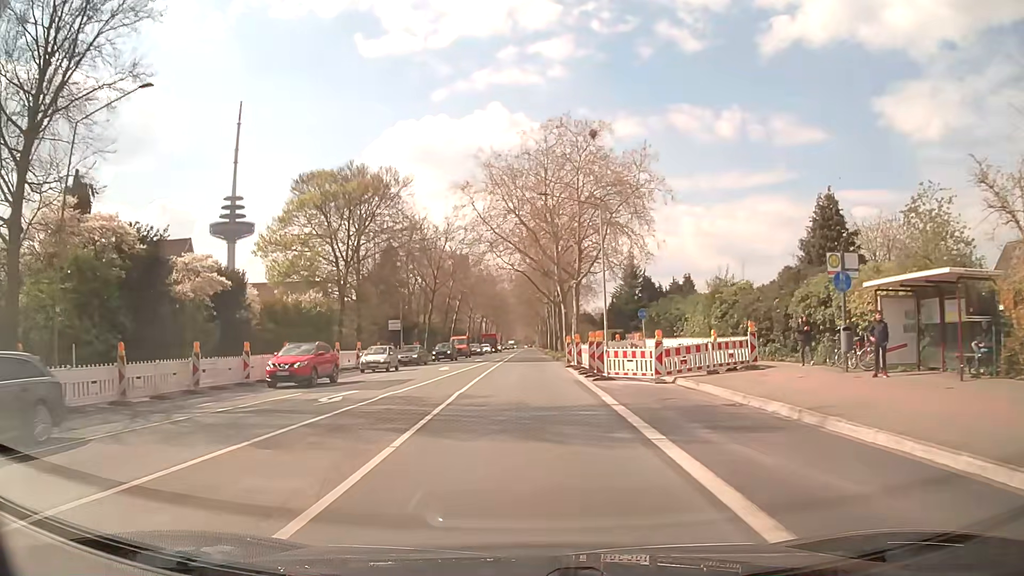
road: secondary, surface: asphalt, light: Day
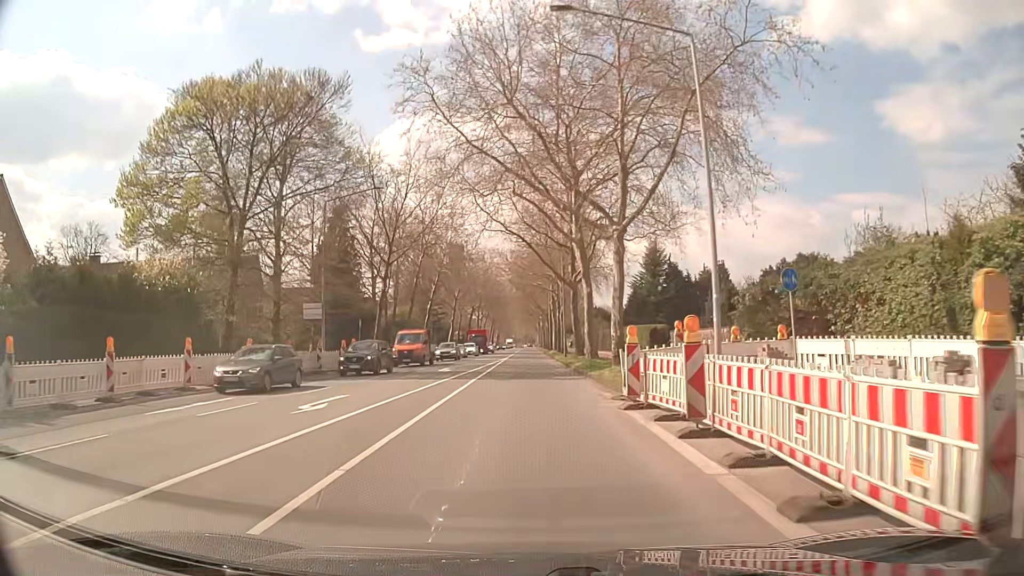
(0.0, +22.5) m; 0°
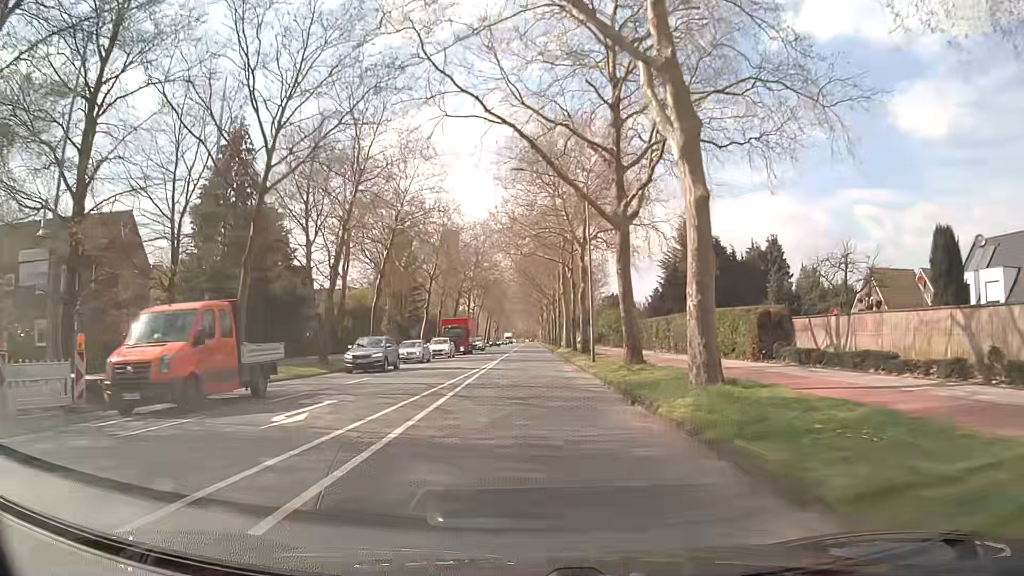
(0.0, +22.7) m; 0°
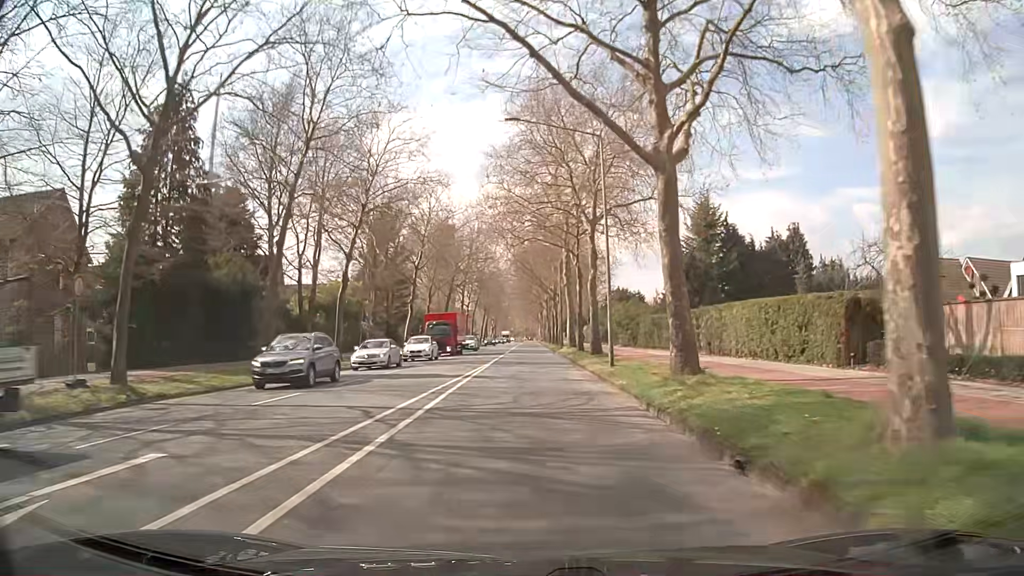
(0.0, +7.6) m; 0°
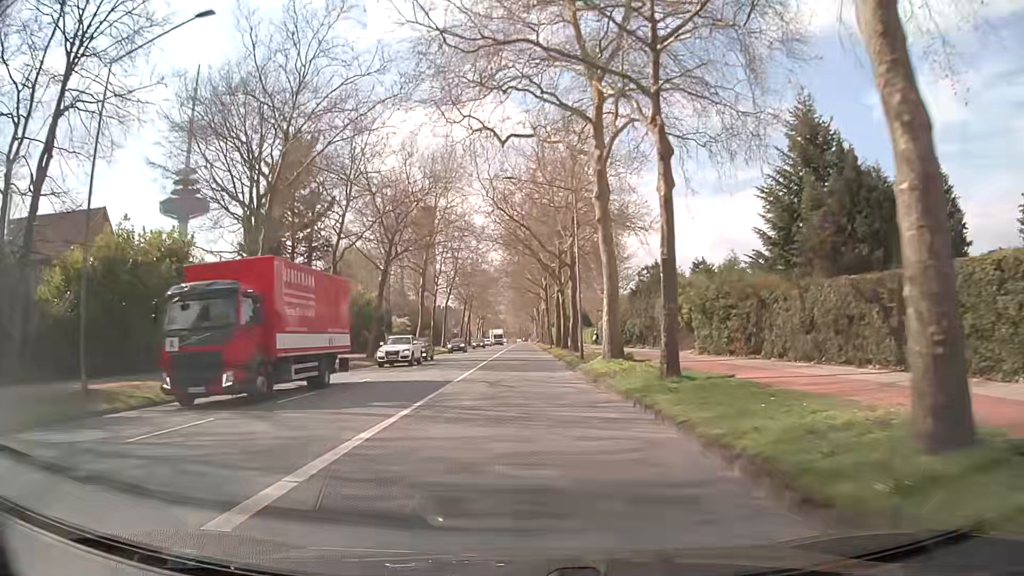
(+0.1, +30.6) m; +1°
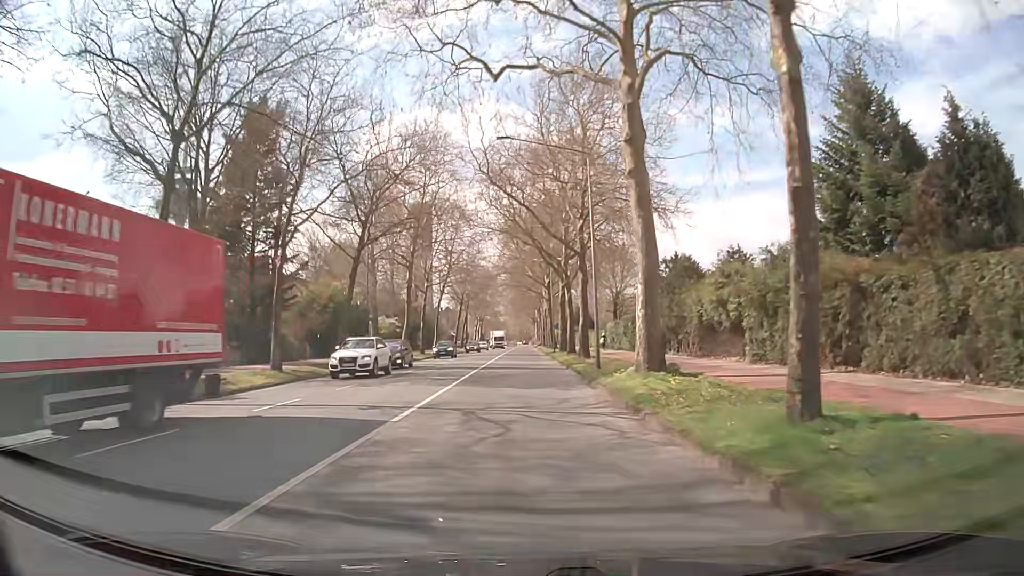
(-0.1, +7.7) m; -1°
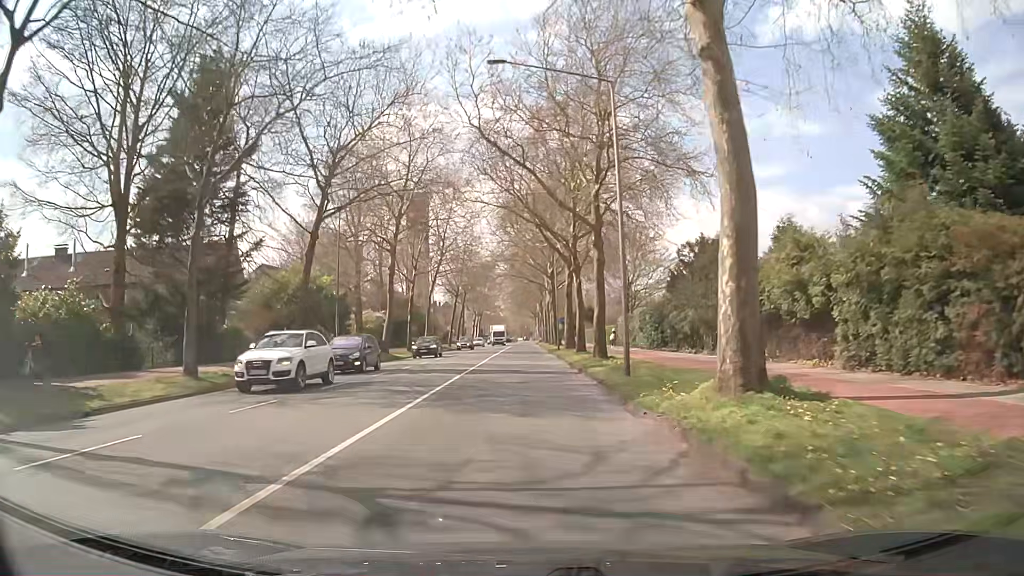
(0.0, +7.7) m; +1°
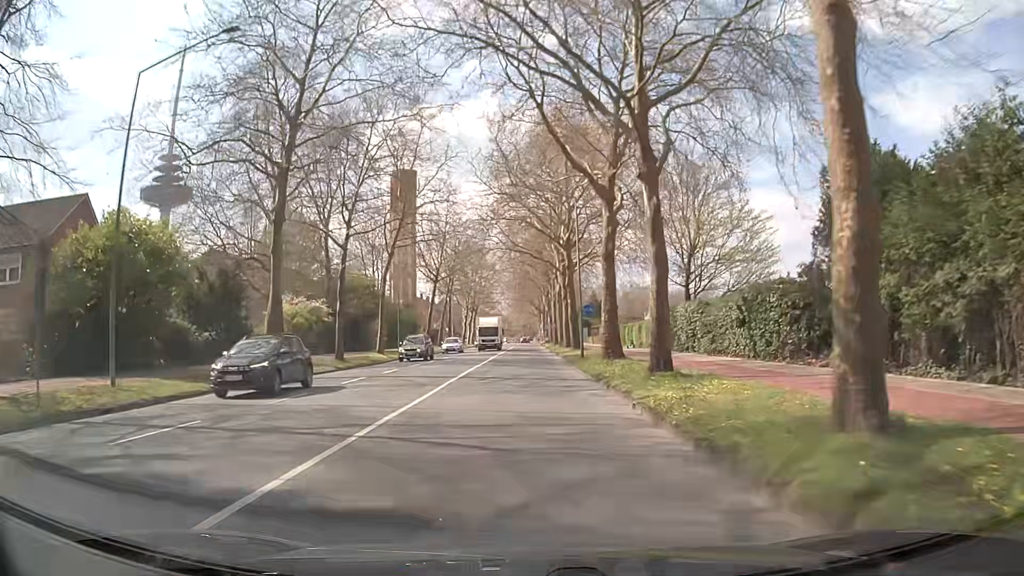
(-0.3, +23.1) m; 0°
(0, +10) (0, +20) (0, +30) (0, +40) (0, +50) (0, +60) (-1, +70) (-1, +80) (-1, +90) (-1, +100) m
